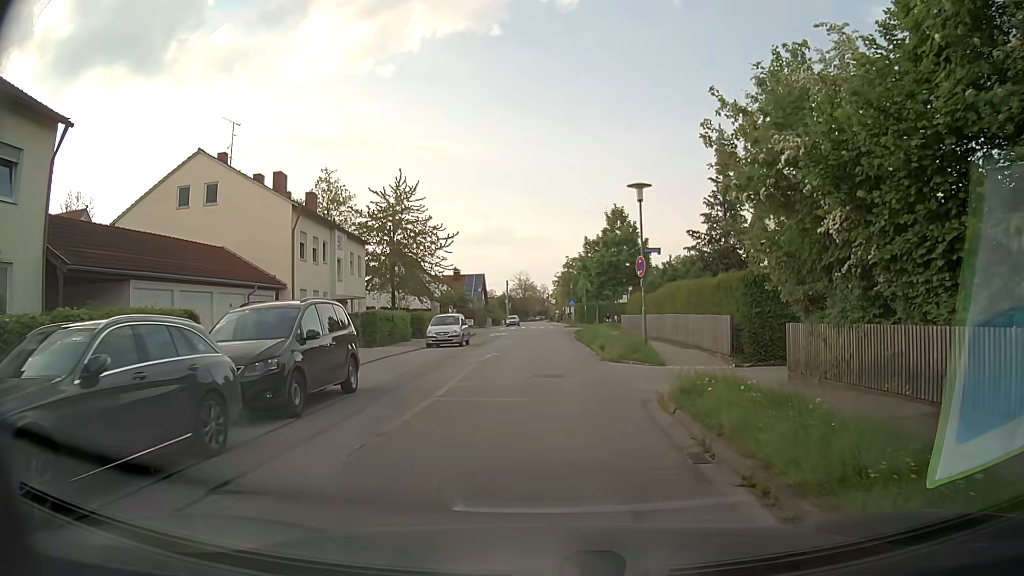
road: residential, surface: asphalt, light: Day
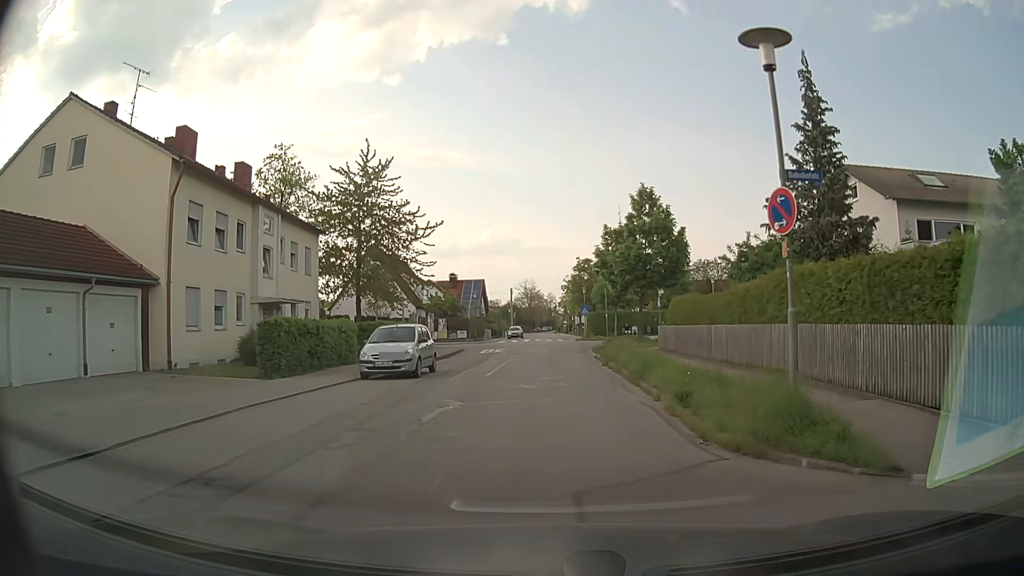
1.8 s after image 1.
(-0.1, +12.0) m; -1°
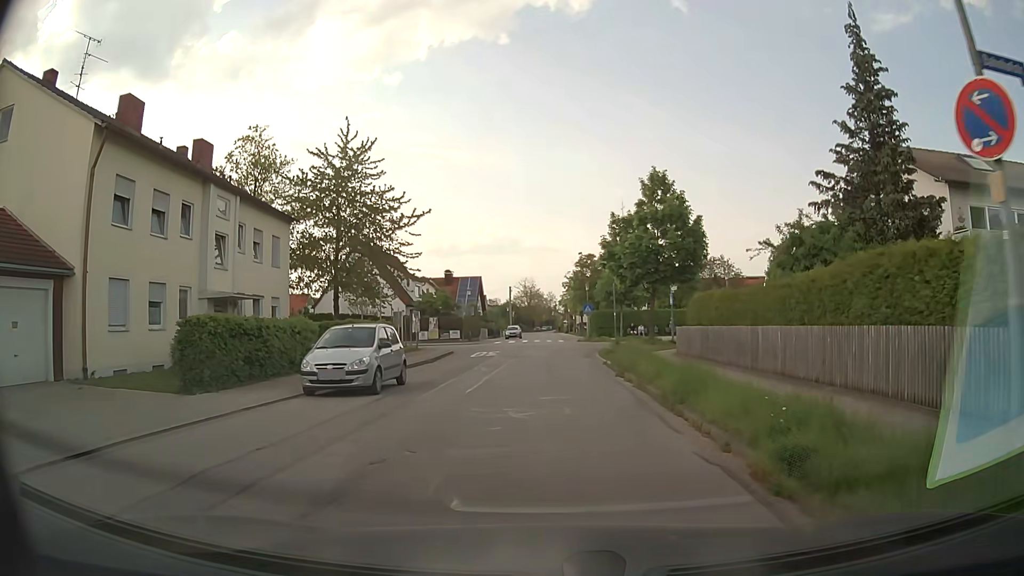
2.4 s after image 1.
(0.0, +4.6) m; 0°
